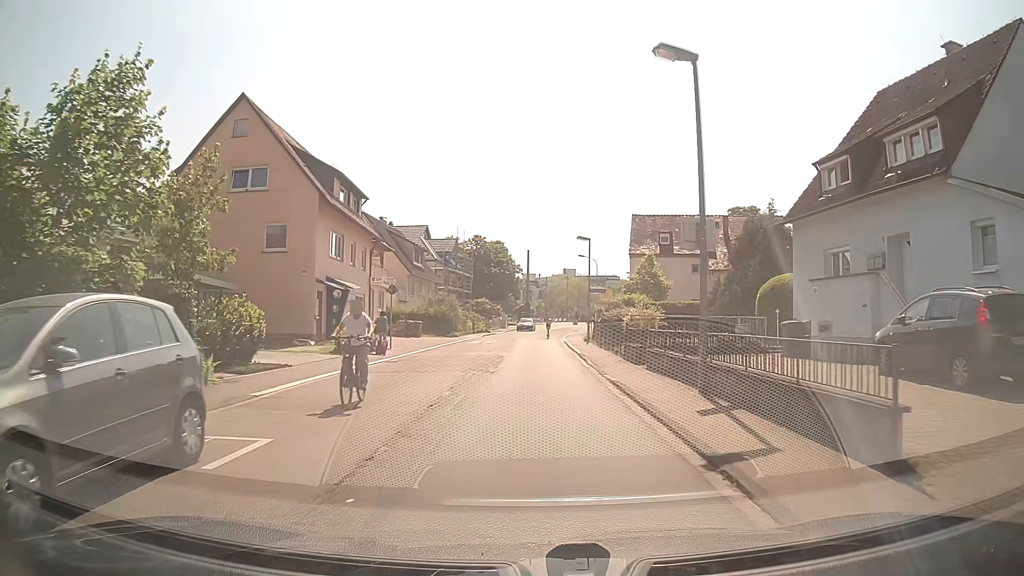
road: tertiary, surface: asphalt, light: Day
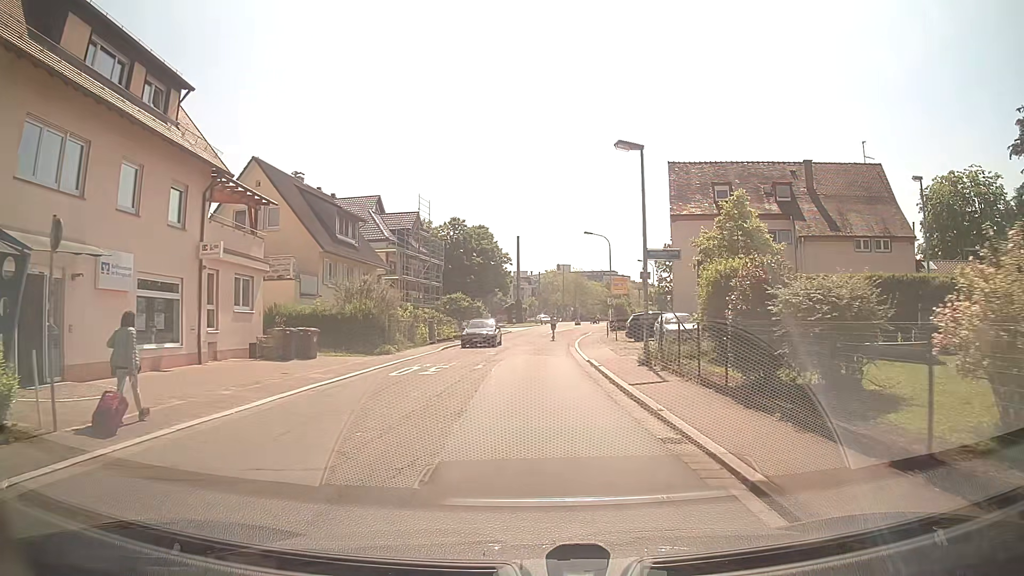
(+0.1, +21.4) m; +1°
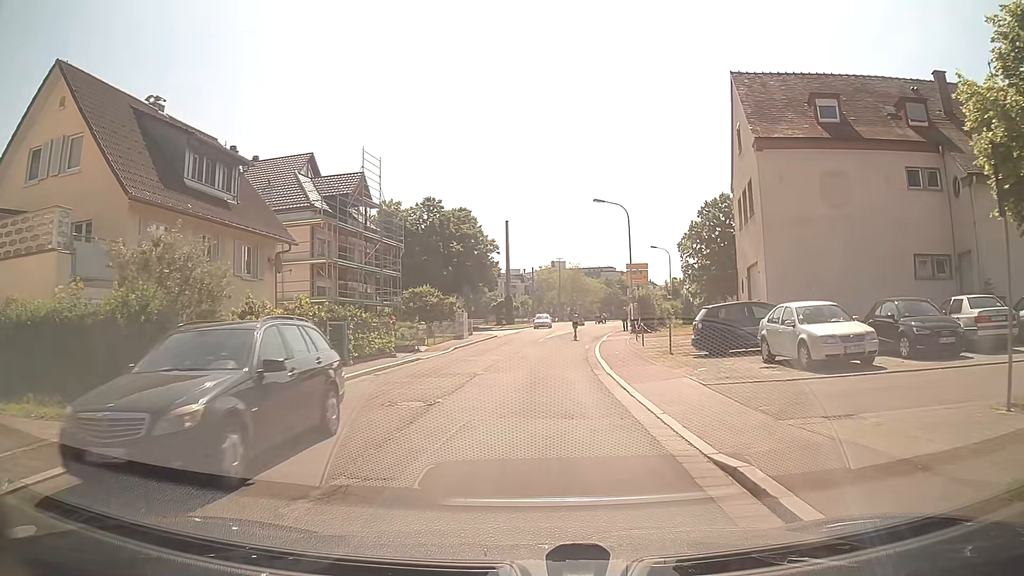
(+0.2, +16.8) m; +1°
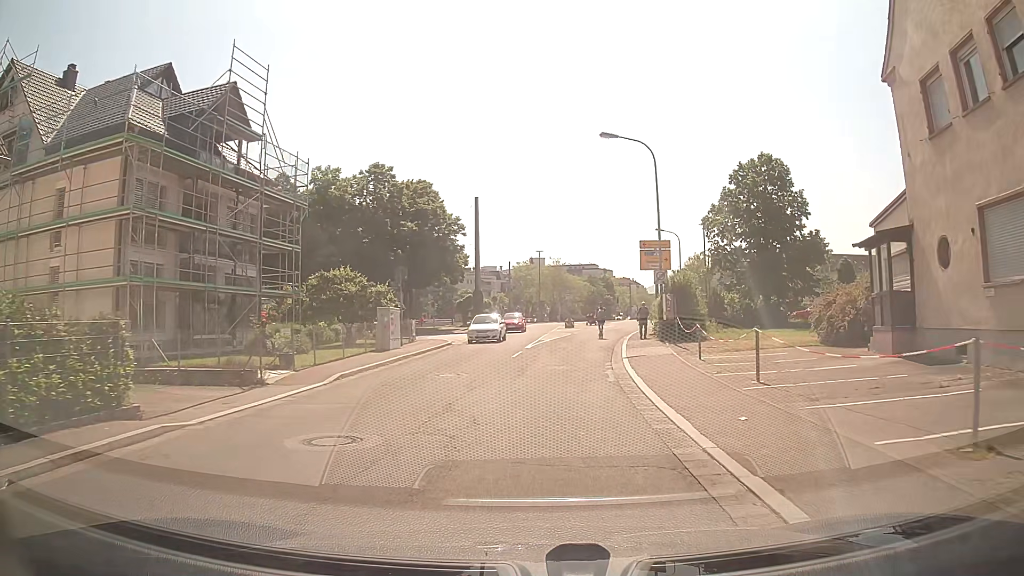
(+0.2, +16.9) m; +1°
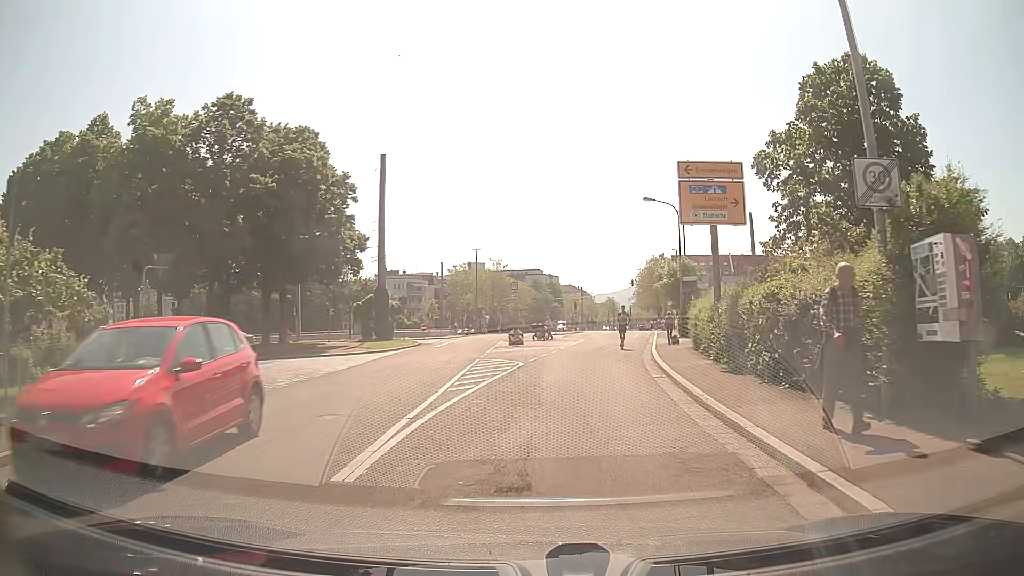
(+1.0, +21.9) m; +6°
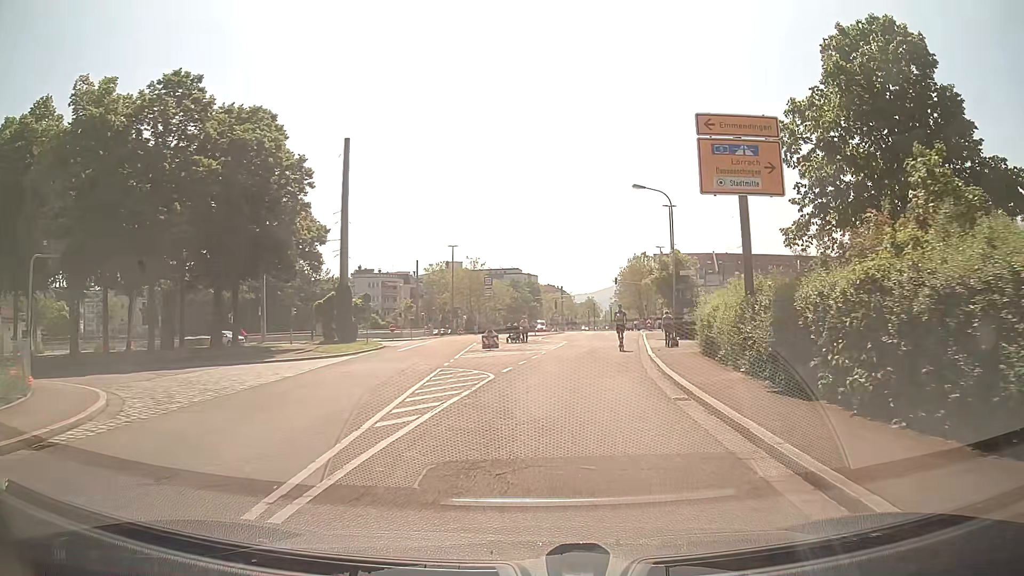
(0.0, +4.4) m; +1°
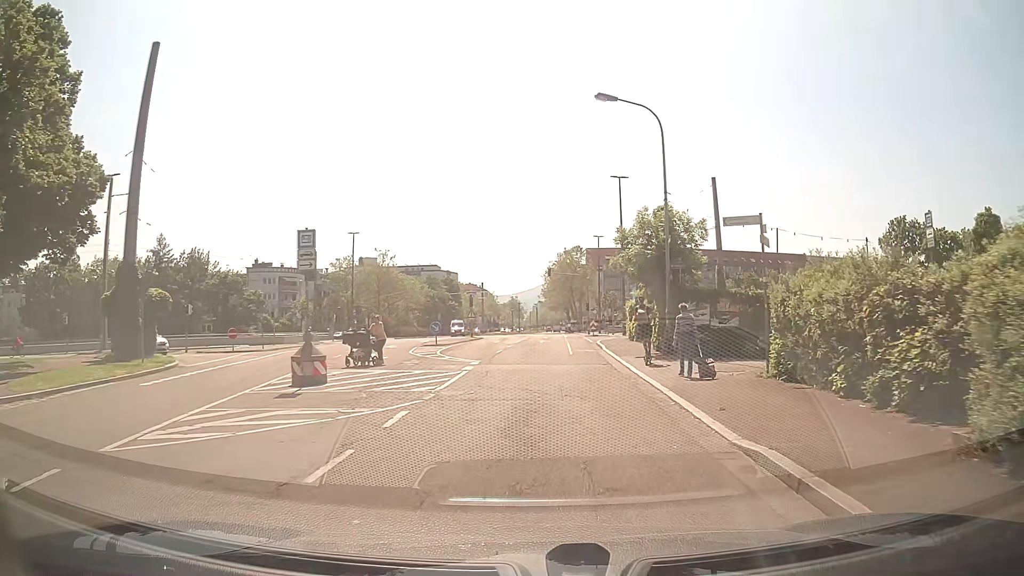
(+1.1, +17.4) m; +6°
